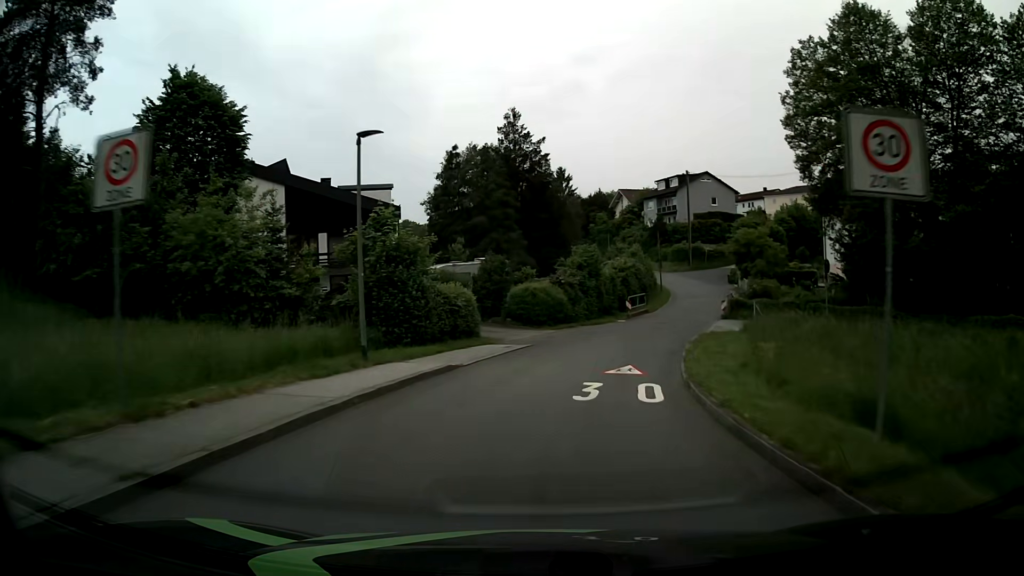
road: residential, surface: asphalt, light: Day
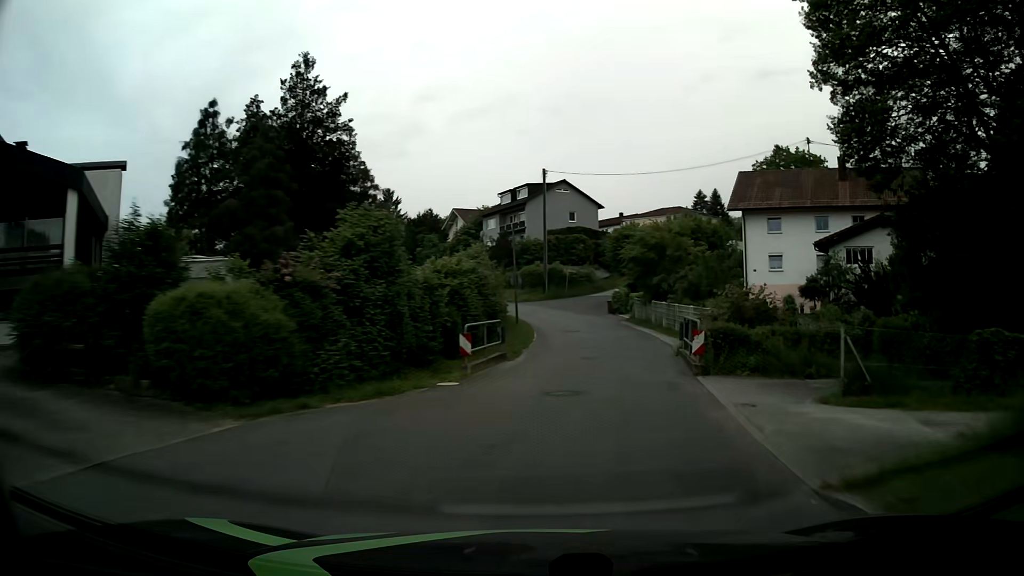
(+2.5, +20.3) m; +15°
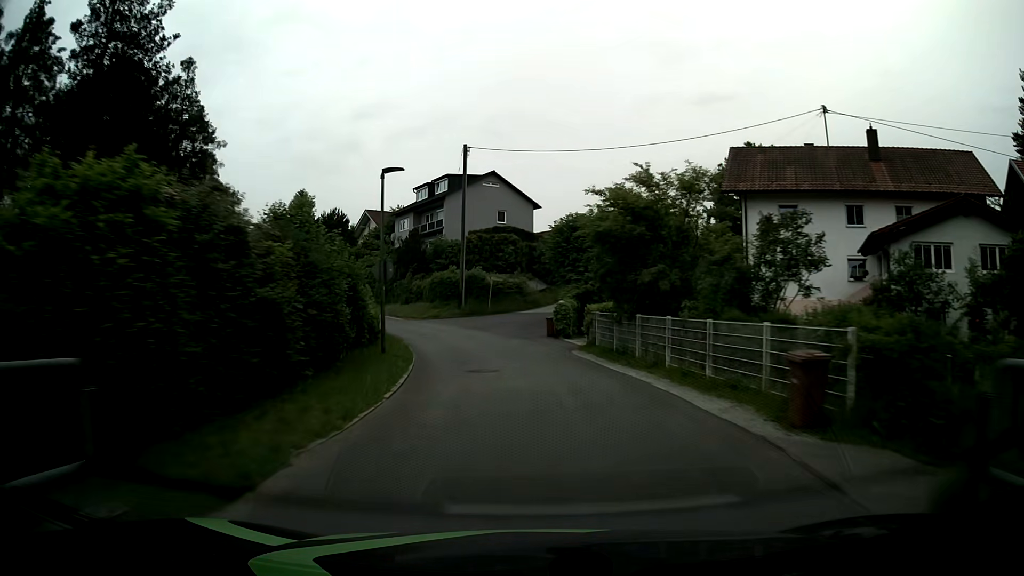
(+1.1, +15.3) m; +6°
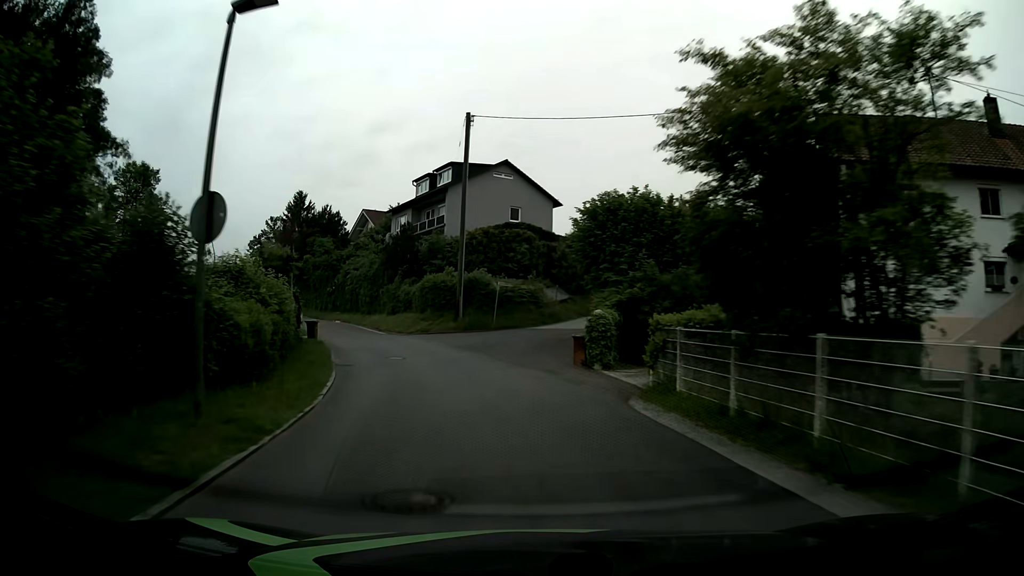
(0.0, +10.7) m; 0°
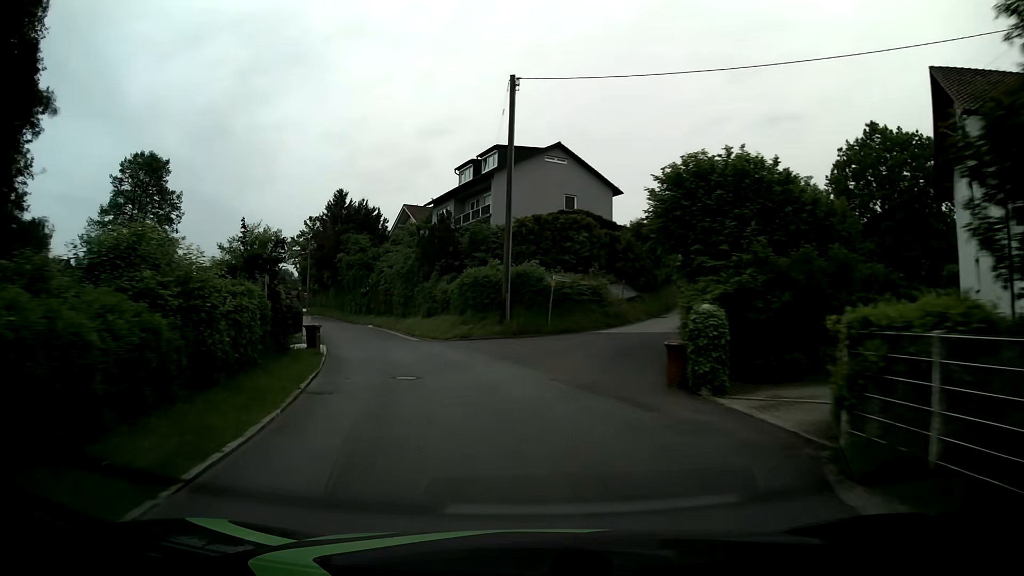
(-0.3, +6.5) m; -4°
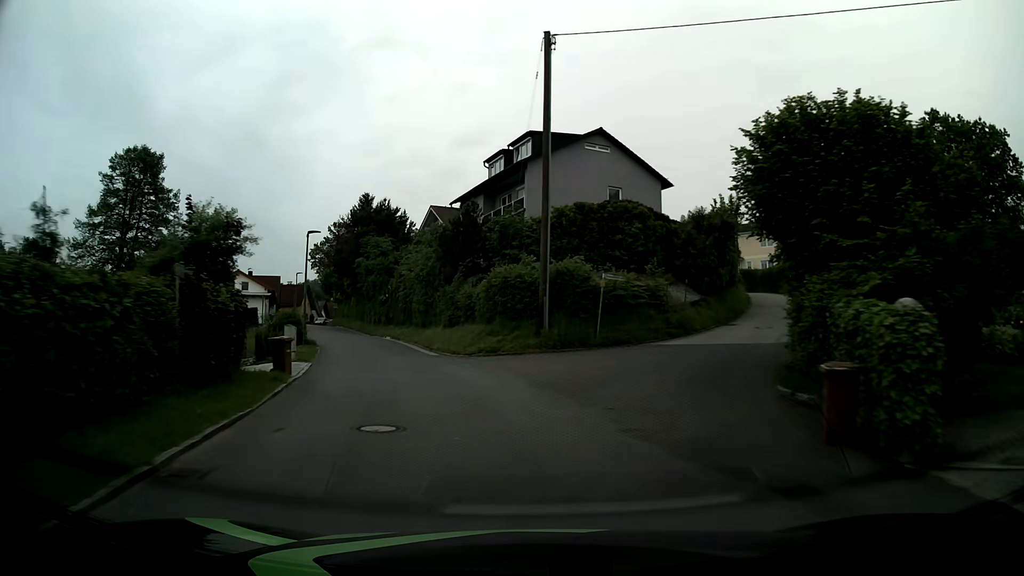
(-0.3, +6.0) m; -4°
